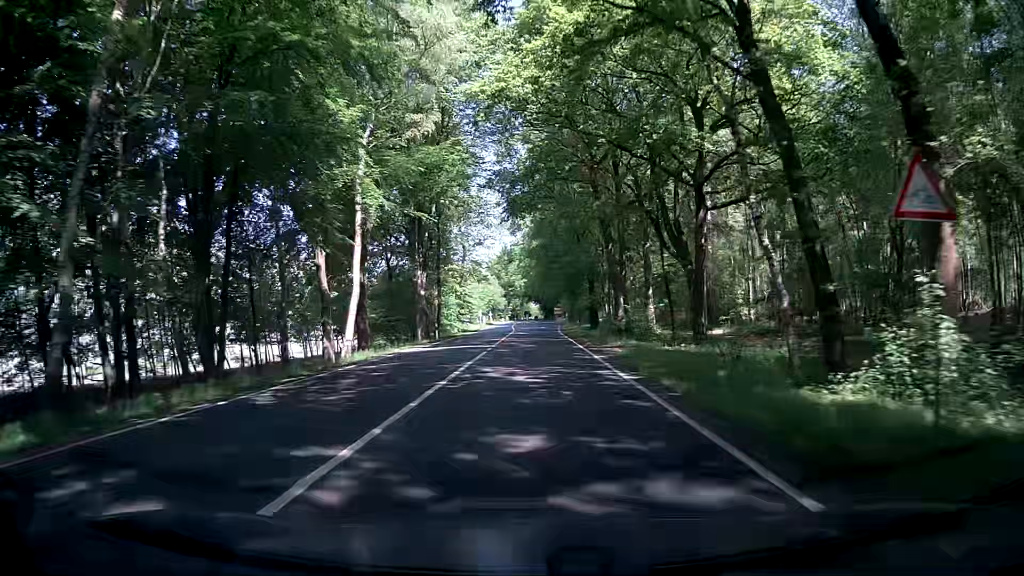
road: primary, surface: asphalt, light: Day
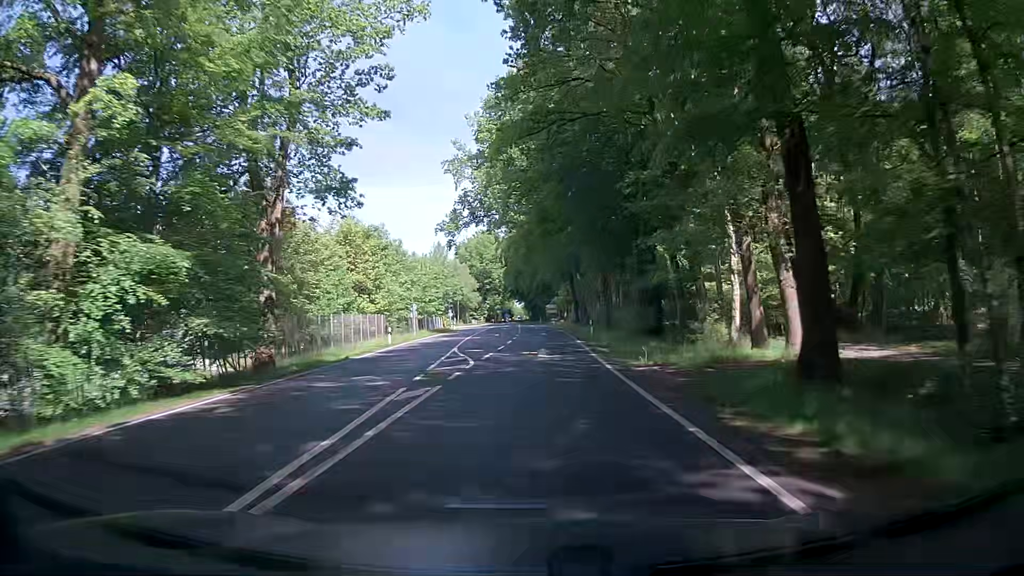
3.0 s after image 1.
(-0.2, +53.7) m; 0°
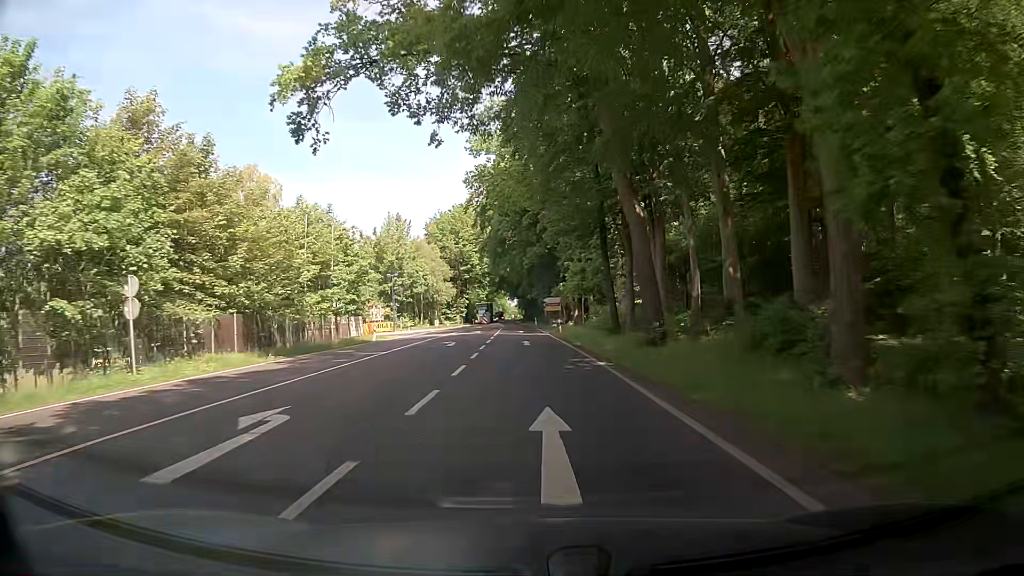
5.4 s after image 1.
(+1.7, +43.0) m; +2°
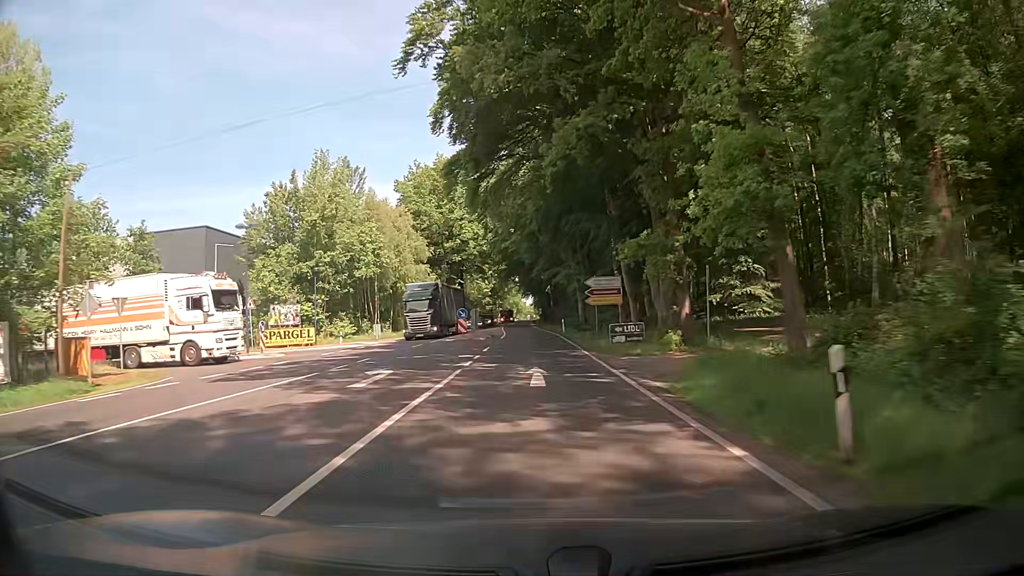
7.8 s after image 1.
(-0.4, +43.0) m; -1°
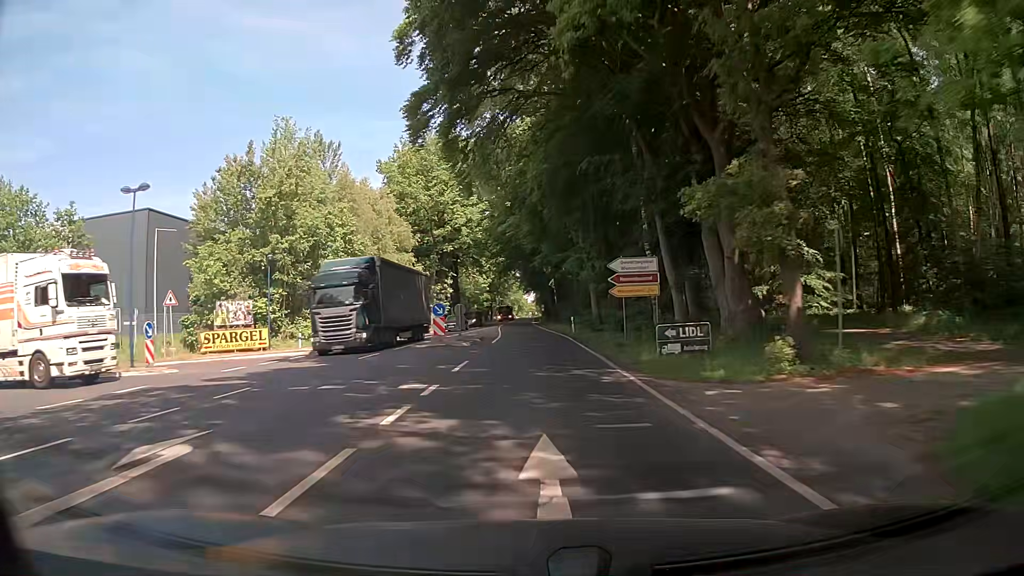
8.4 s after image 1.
(-0.1, +10.8) m; -1°
(0, +10) (0, +20) (0, +30) (0, +40) (-1, +50) (-1, +60) (-1, +70) (-2, +80) (-2, +90) (-2, +100) m
